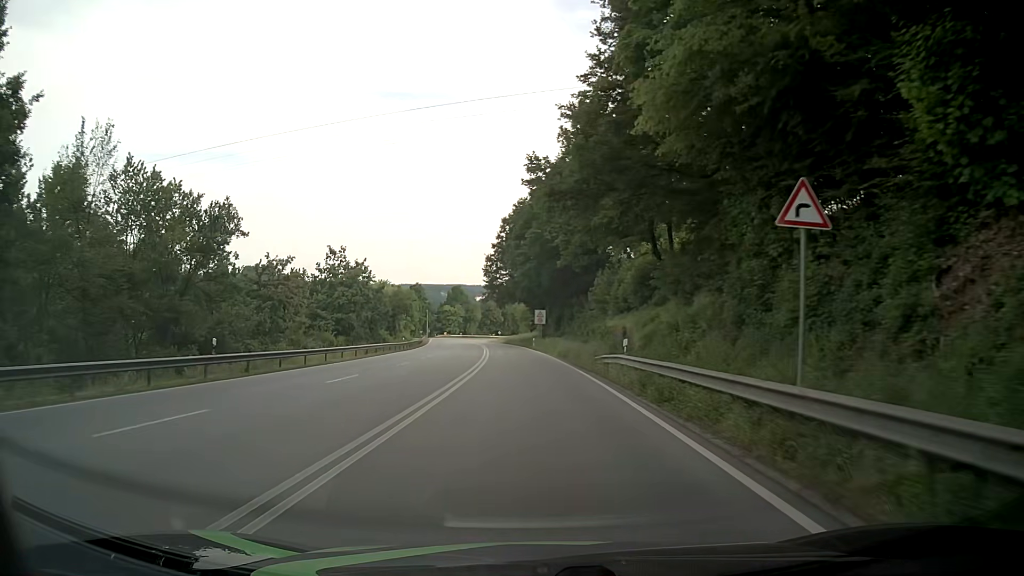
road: primary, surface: asphalt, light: Day
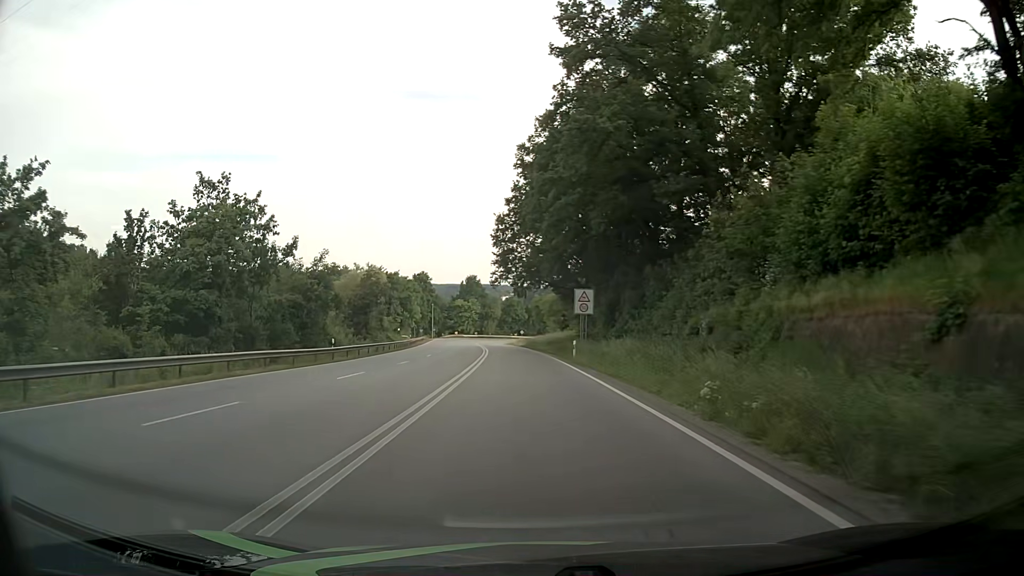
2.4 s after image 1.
(-0.8, +34.3) m; -2°
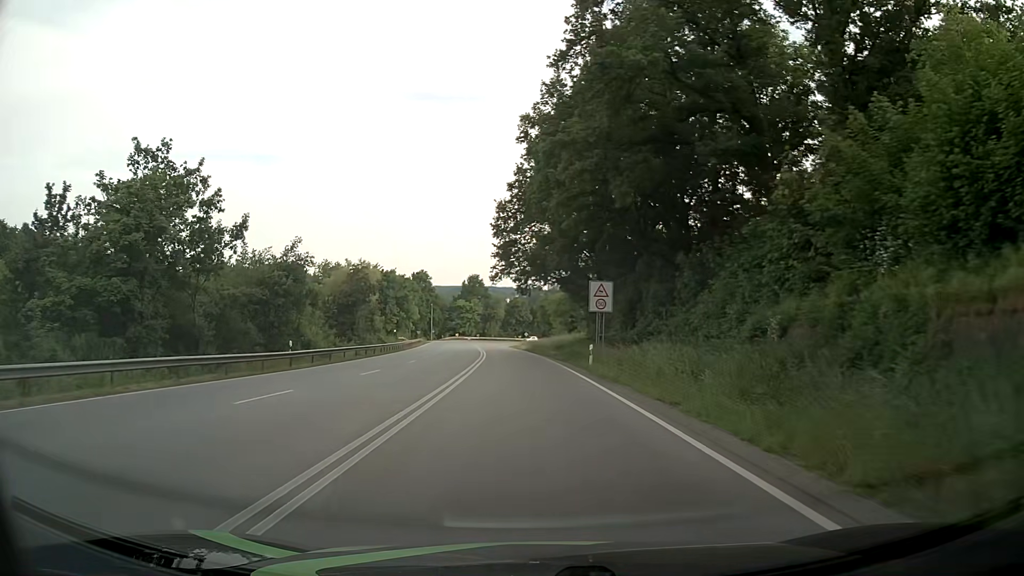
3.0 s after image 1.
(-0.1, +8.0) m; -1°
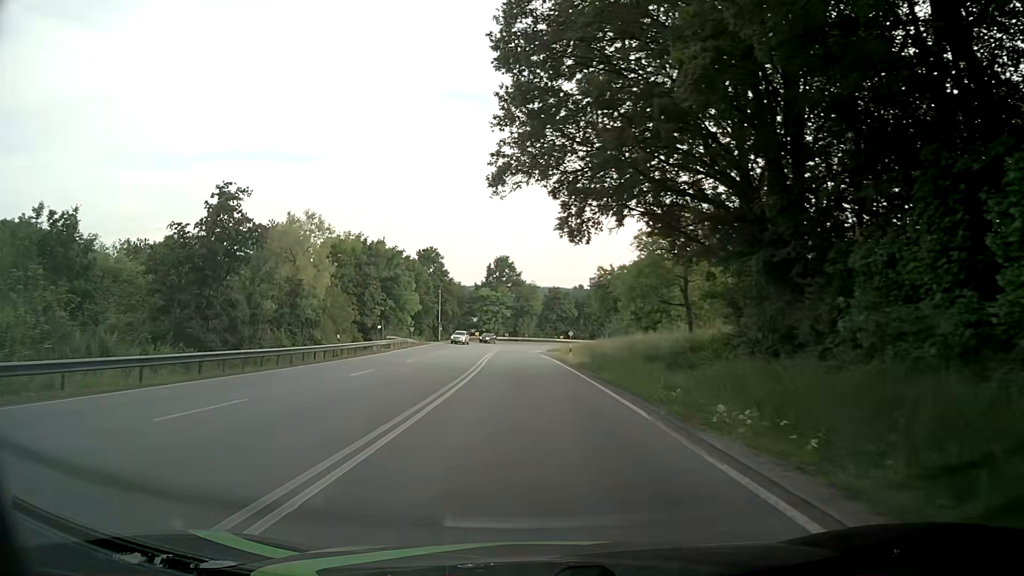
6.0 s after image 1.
(-1.1, +38.9) m; -3°
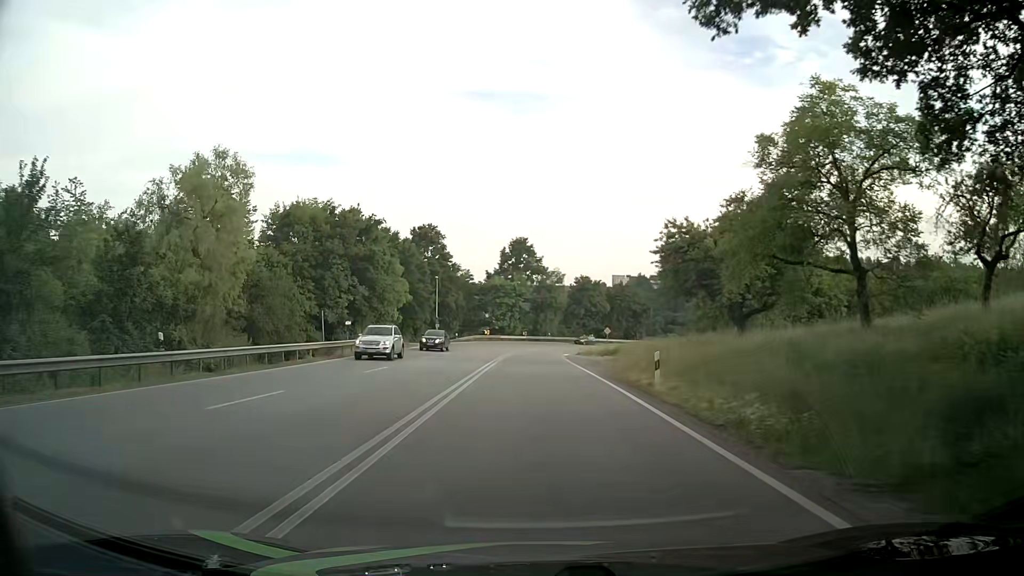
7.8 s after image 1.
(-0.4, +23.0) m; -2°
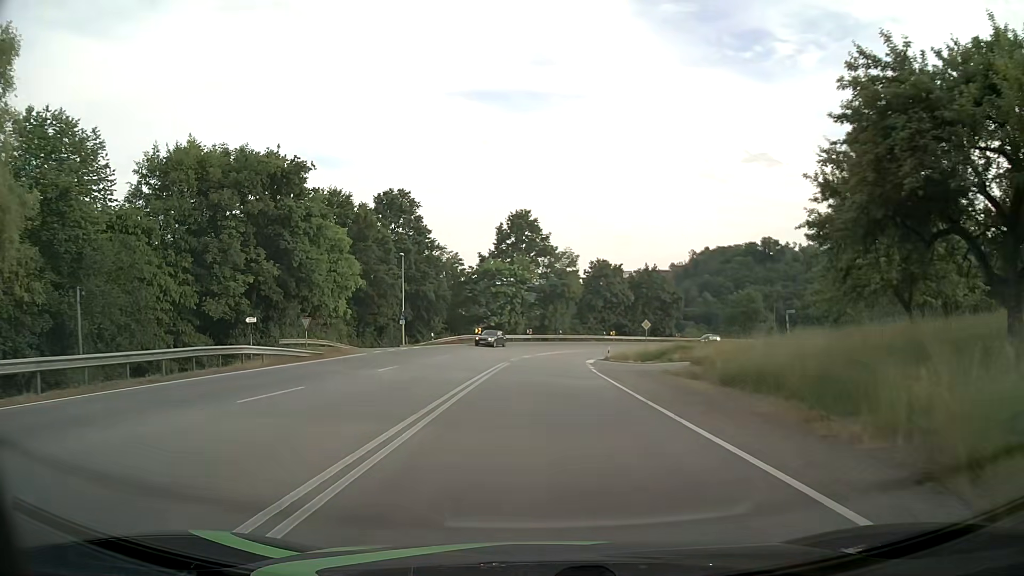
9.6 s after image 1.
(-0.2, +23.0) m; -1°
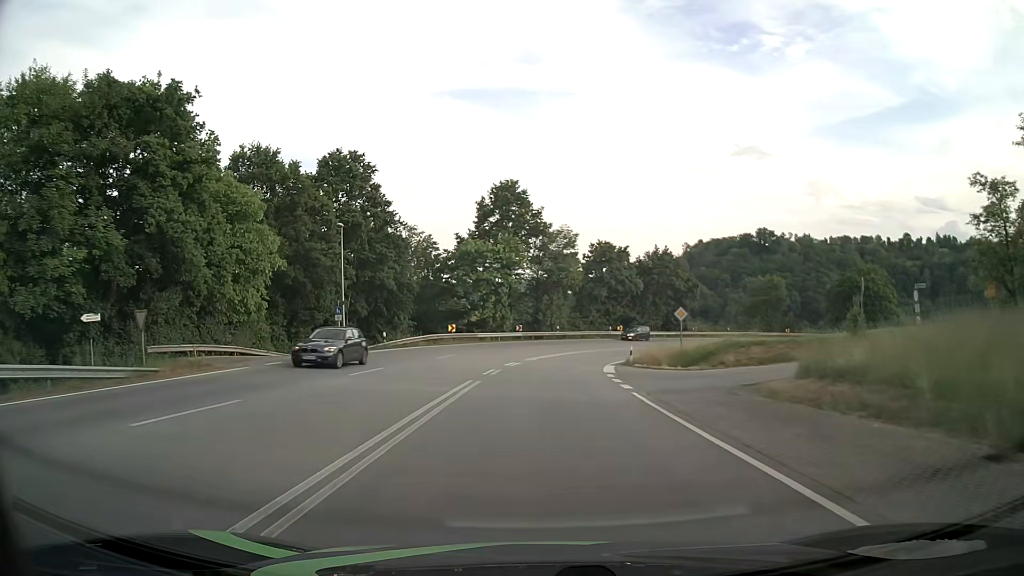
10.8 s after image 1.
(+0.1, +15.4) m; 0°
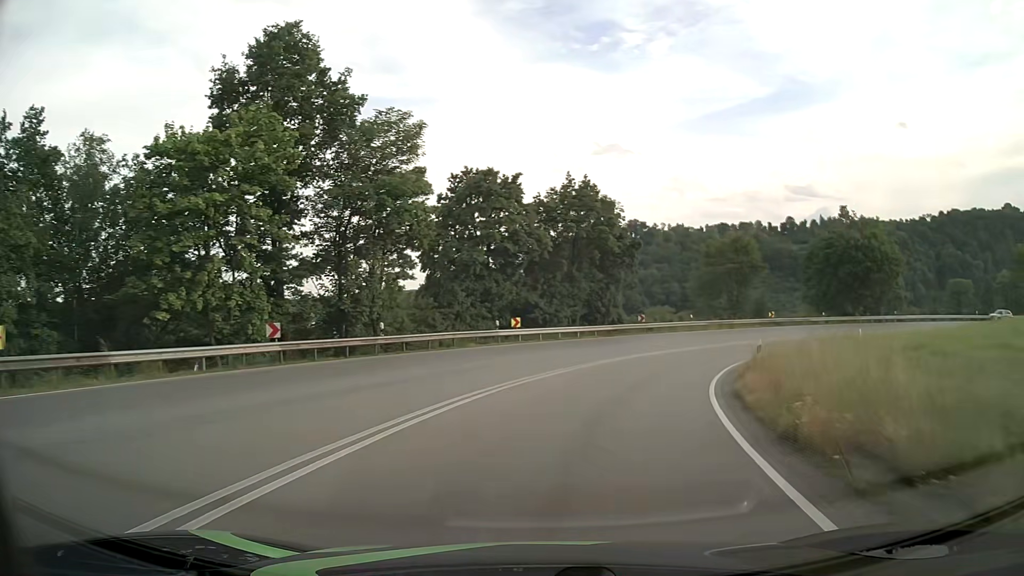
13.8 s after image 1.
(+2.8, +38.1) m; +12°
(+1, +10) (+3, +20) (+7, +29) (+12, +37) (+19, +45) (+27, +51) (+36, +55) (+45, +58) (+55, +60) (+65, +61) m
